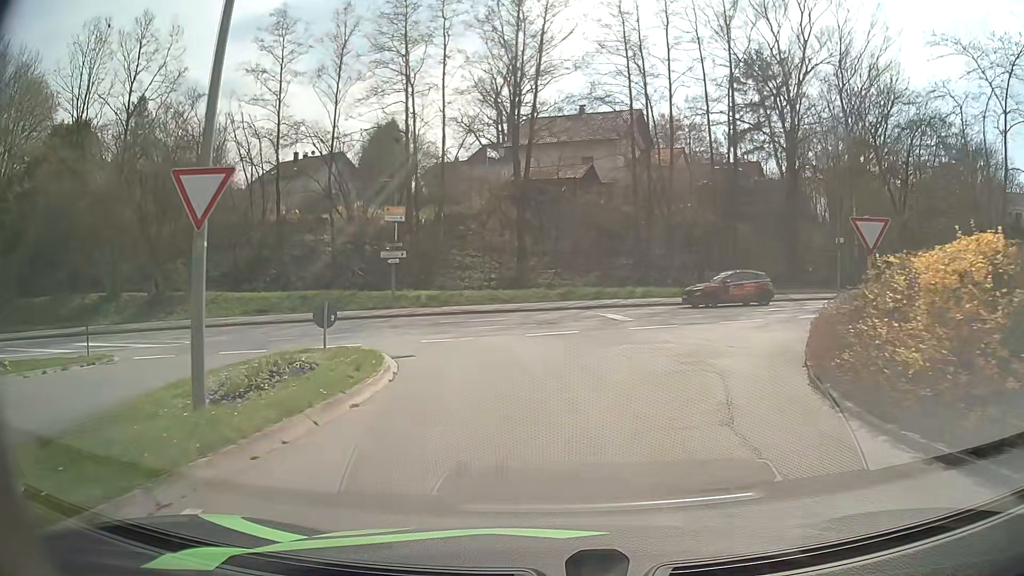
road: unclassified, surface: asphalt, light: Day
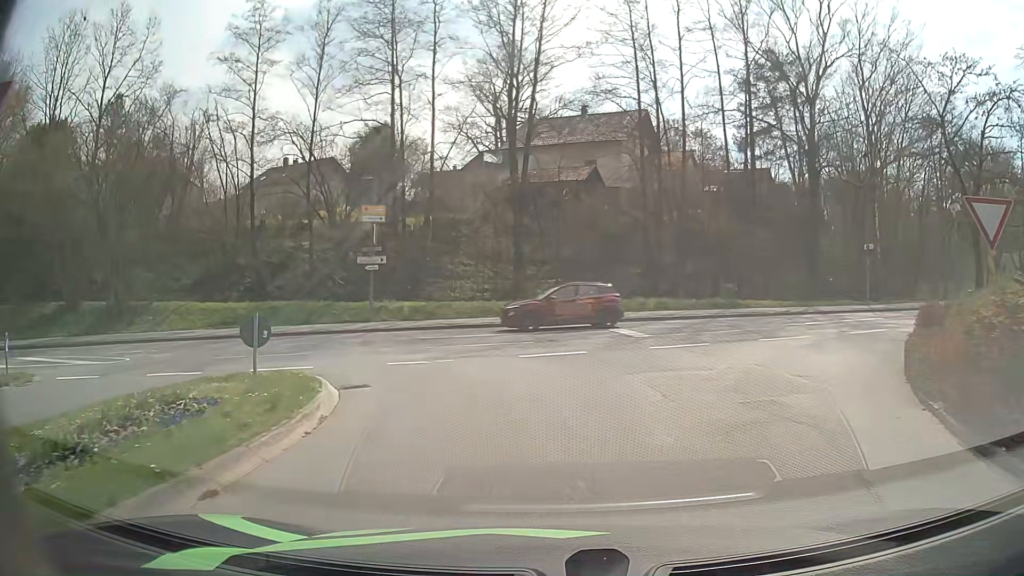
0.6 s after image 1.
(0.0, +3.9) m; 0°
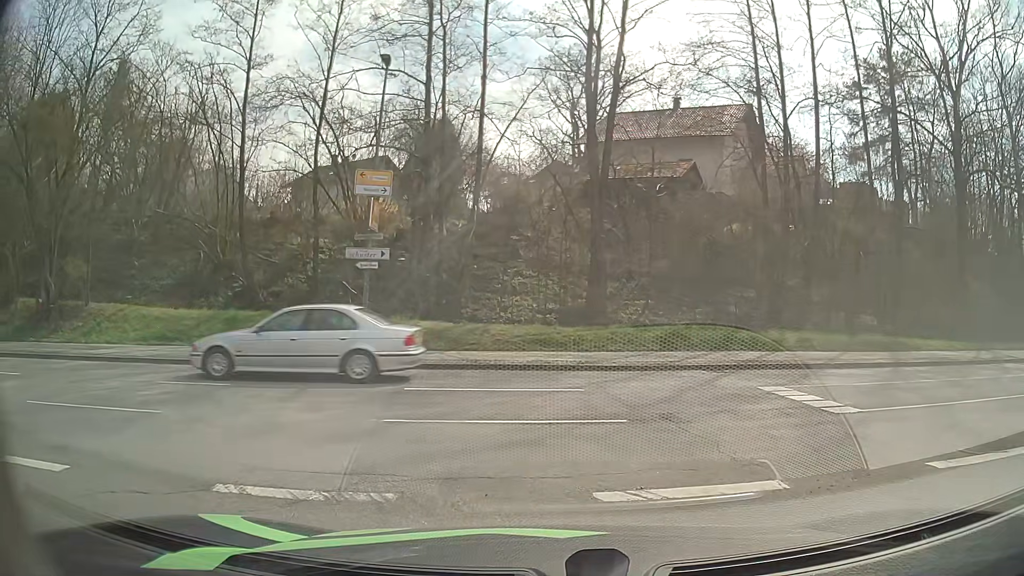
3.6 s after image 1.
(-0.4, +9.9) m; -8°
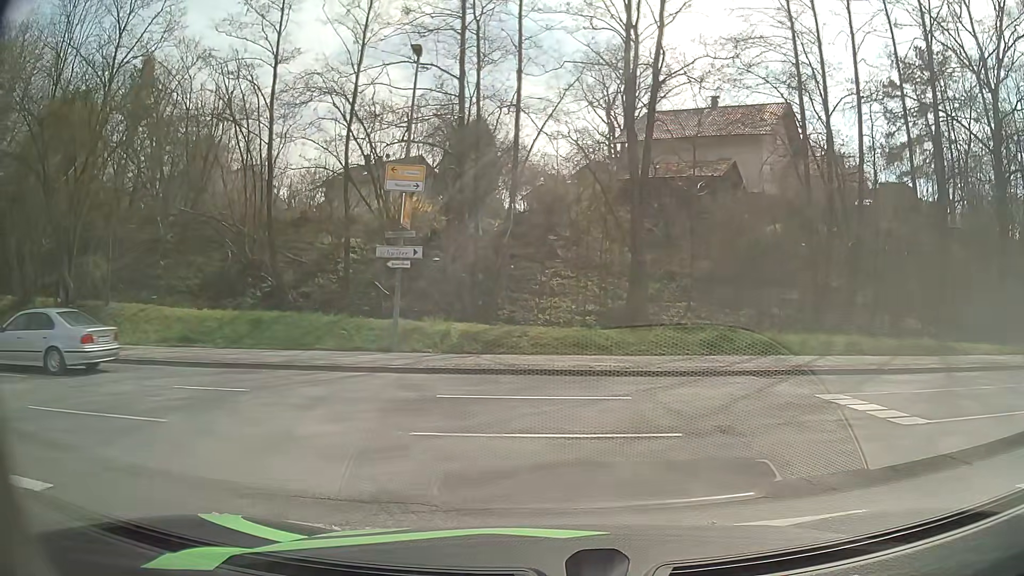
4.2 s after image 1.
(0.0, +0.9) m; -1°
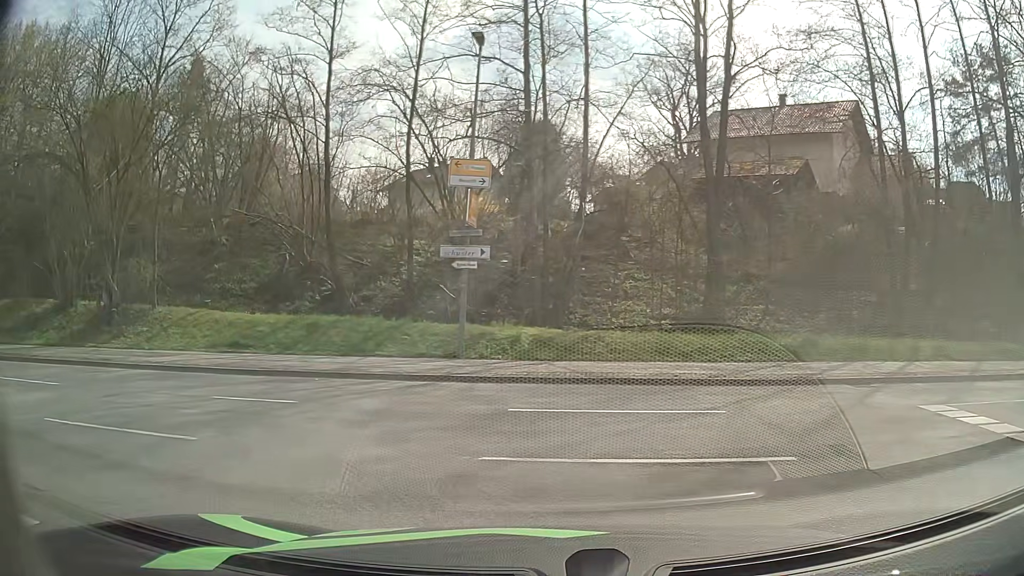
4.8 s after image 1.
(-0.1, +1.3) m; -7°
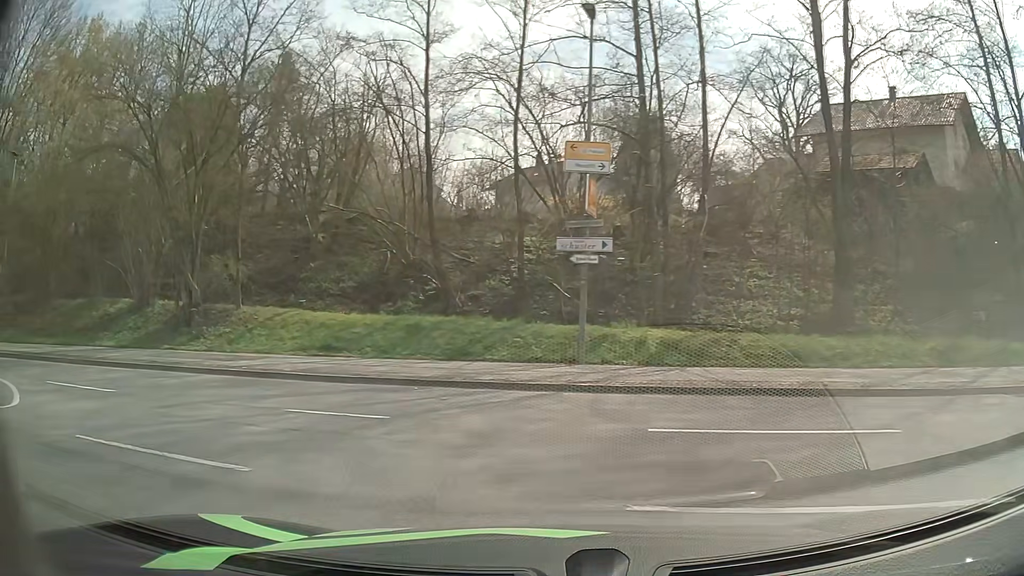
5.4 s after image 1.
(-0.1, +1.8) m; -8°
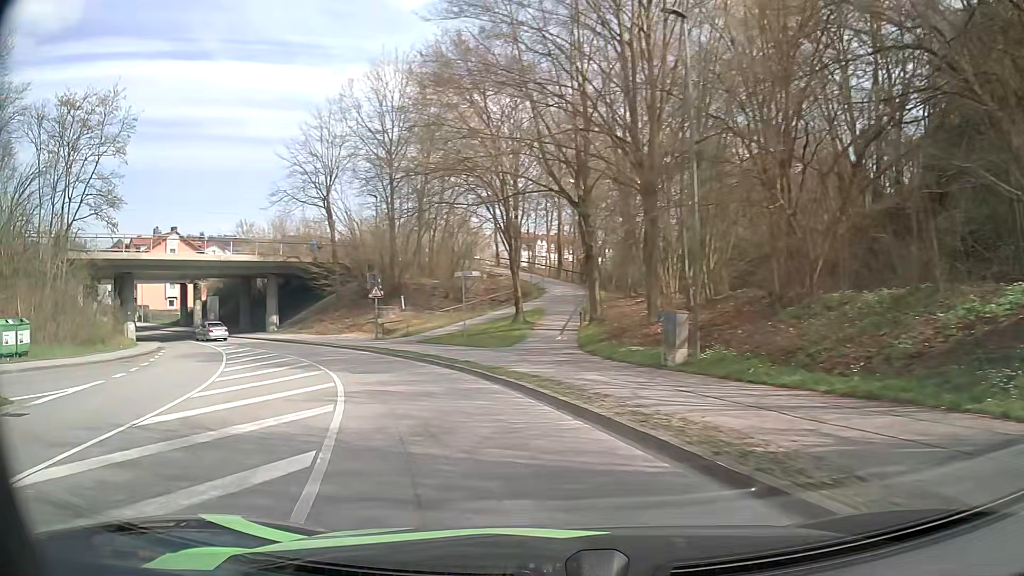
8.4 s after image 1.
(-10.6, +13.2) m; -67°
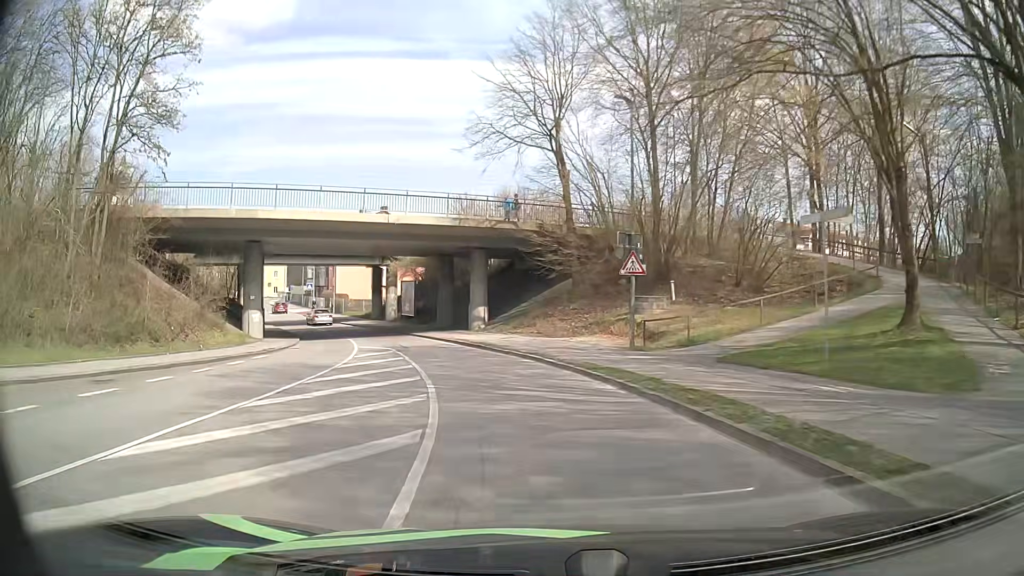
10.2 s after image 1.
(-3.6, +16.6) m; -22°
(0, +10) (-2, +20) (-5, +29) (-9, +39) (-11, +48) (-15, +58) (-19, +67) (-24, +75) (-29, +84) (-34, +93) m
